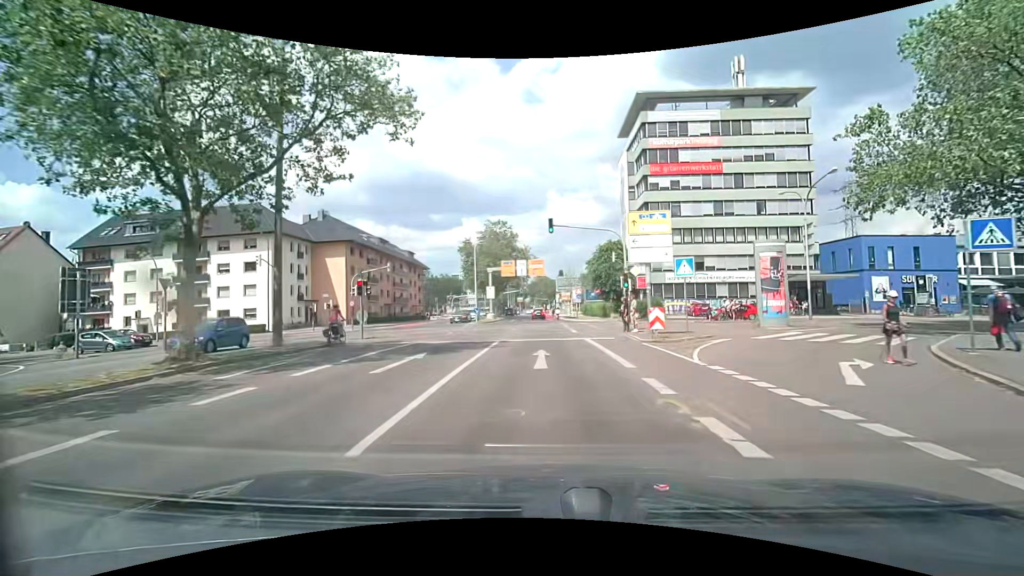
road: secondary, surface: asphalt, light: Day
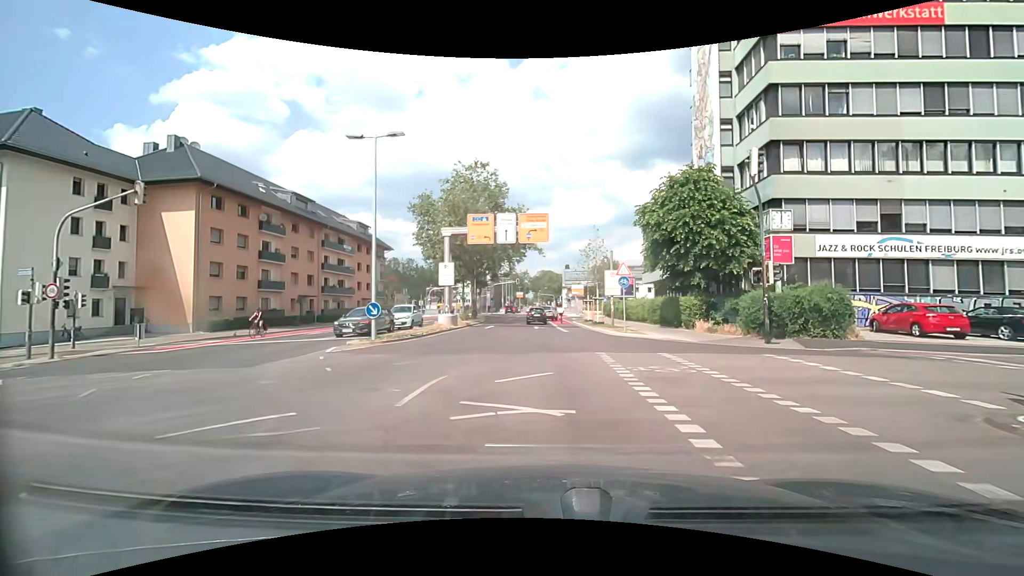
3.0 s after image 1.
(-0.2, +30.4) m; -1°
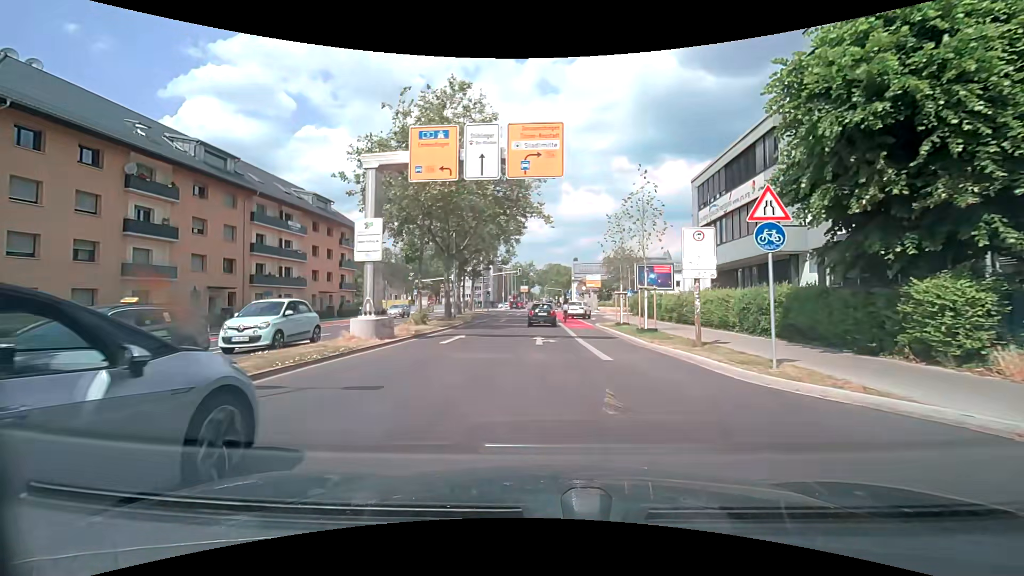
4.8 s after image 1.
(-0.1, +16.1) m; -1°
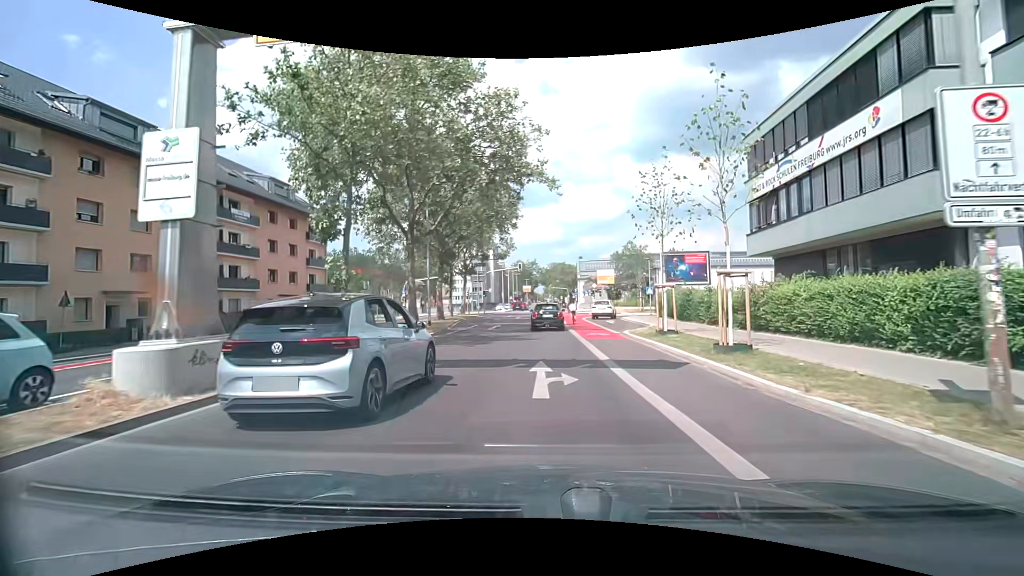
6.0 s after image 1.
(0.0, +9.6) m; 0°
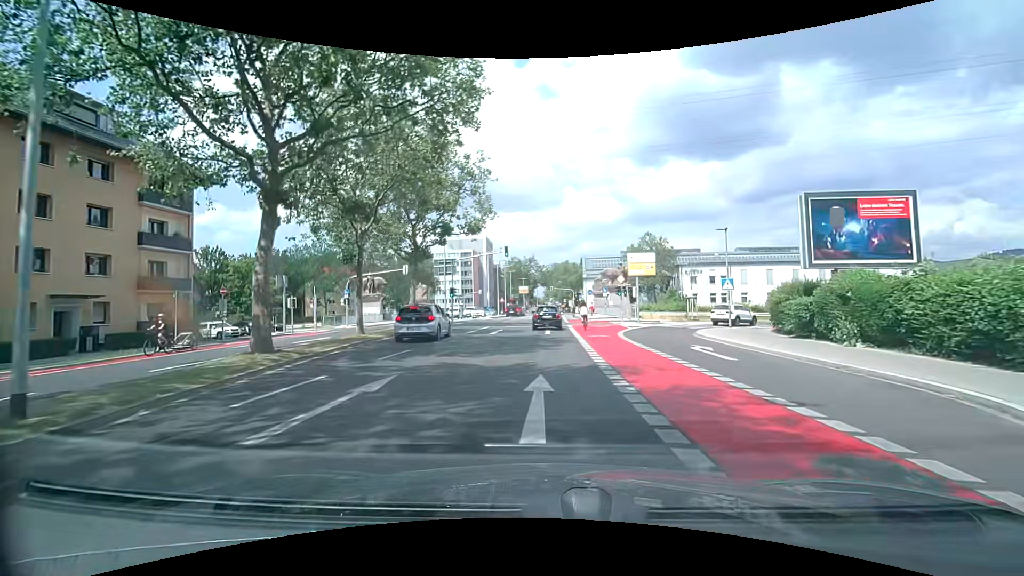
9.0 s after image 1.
(+0.1, +22.4) m; +2°
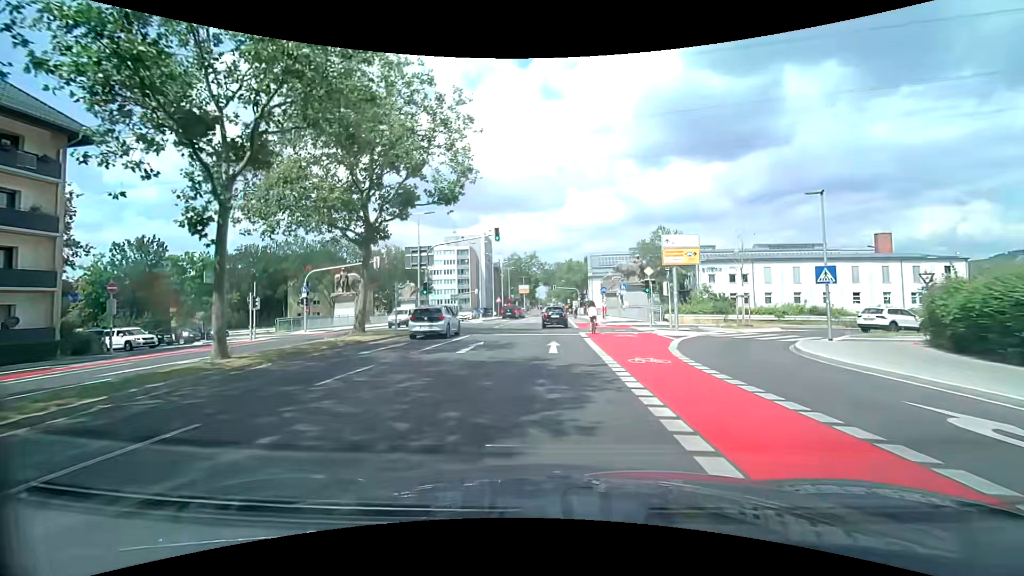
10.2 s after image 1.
(-0.3, +10.3) m; -2°
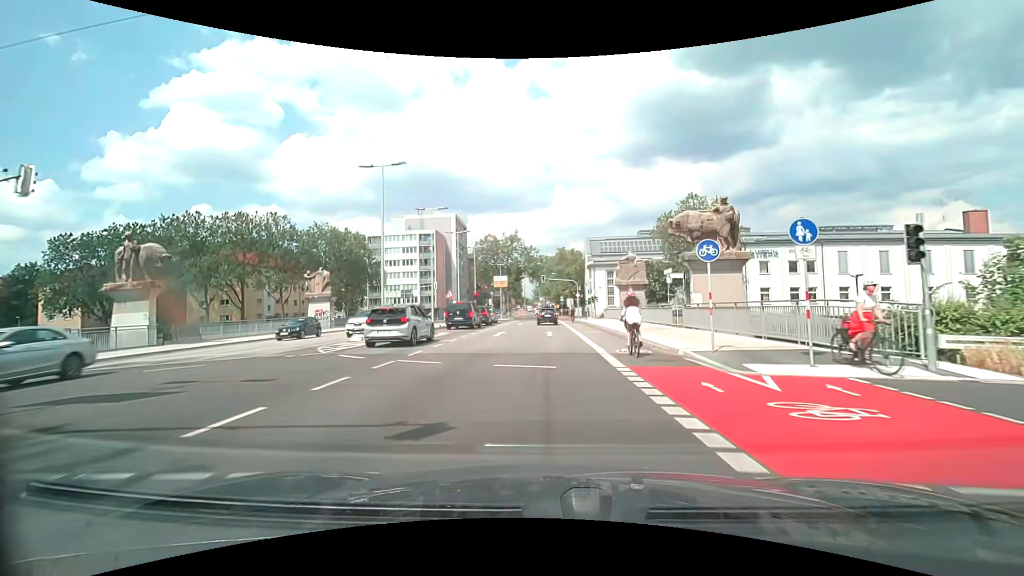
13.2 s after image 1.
(+0.3, +29.6) m; +1°
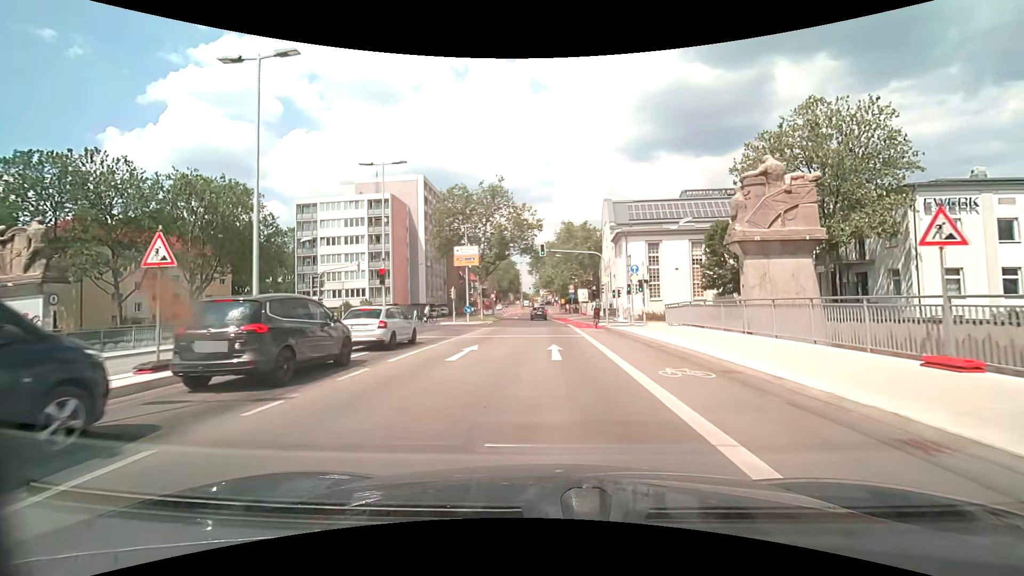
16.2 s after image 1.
(+0.2, +32.1) m; 0°
(0, +10) (0, +20) (0, +30) (0, +40) (-1, +50) (-1, +60) (-2, +70) (-2, +80) (-2, +90) (-2, +100) m
